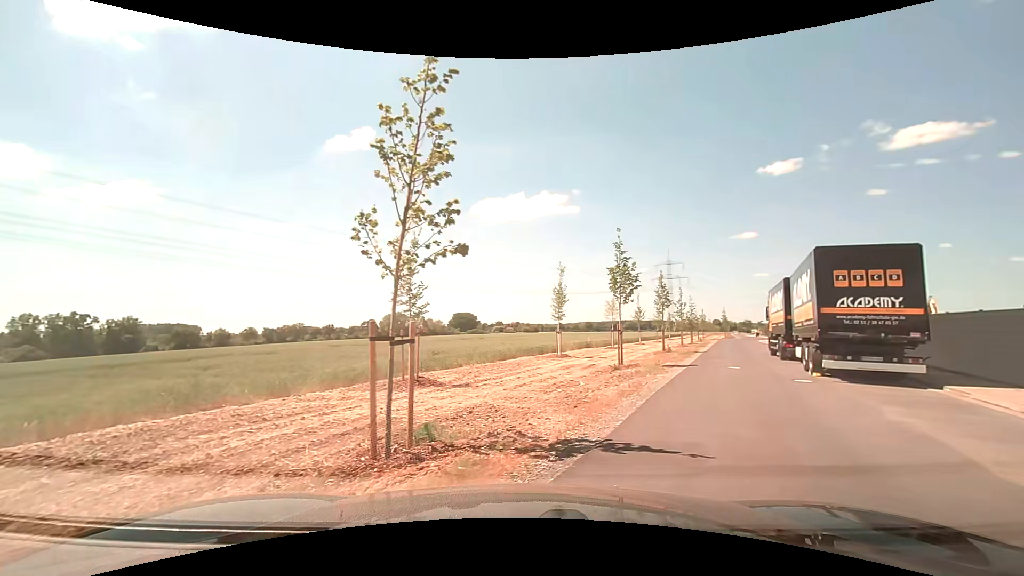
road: residential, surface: asphalt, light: Day
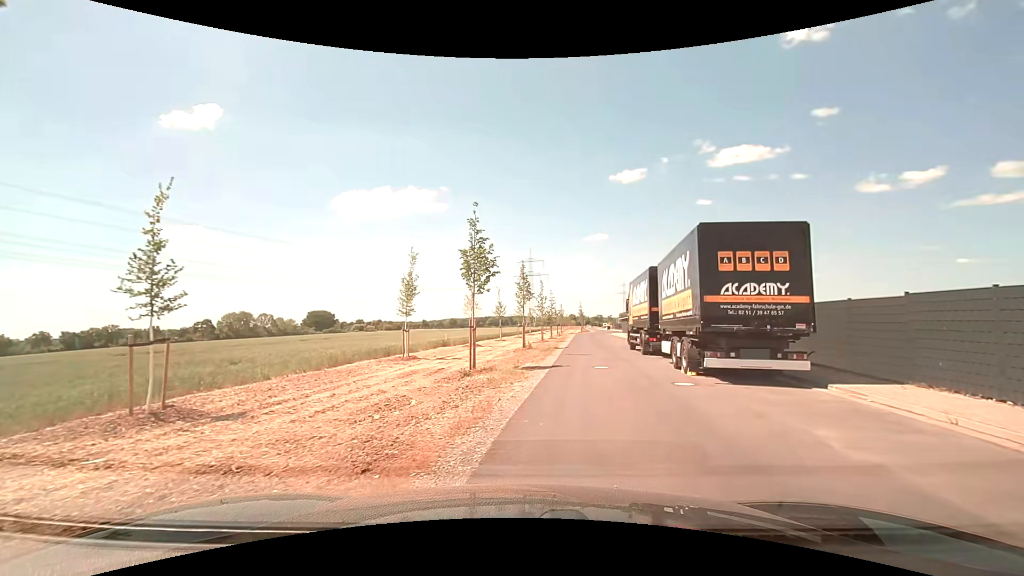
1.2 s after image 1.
(+0.8, +4.3) m; +16°
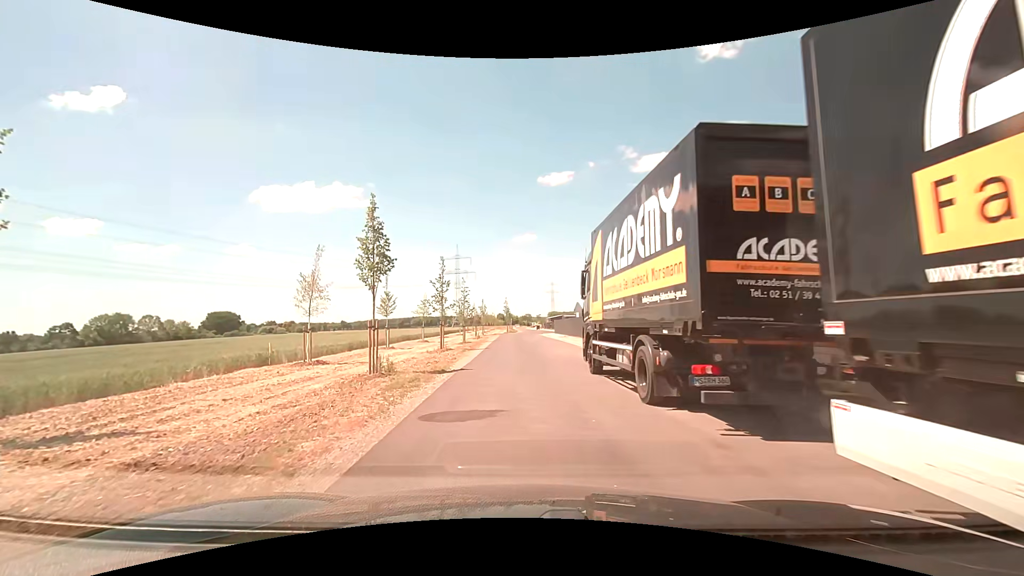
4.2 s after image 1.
(+2.3, +16.5) m; +9°
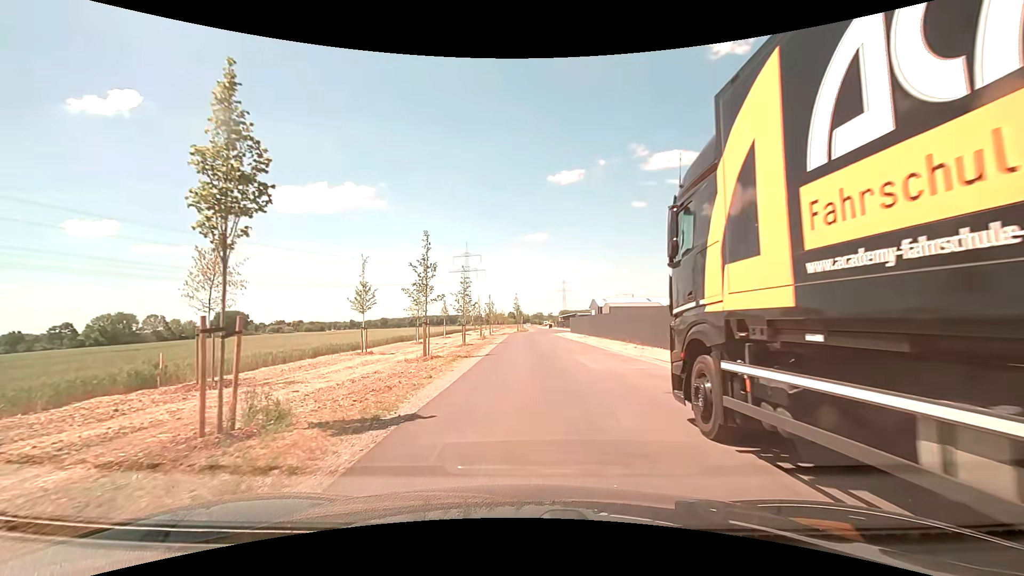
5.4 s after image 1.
(-0.2, +8.4) m; -3°
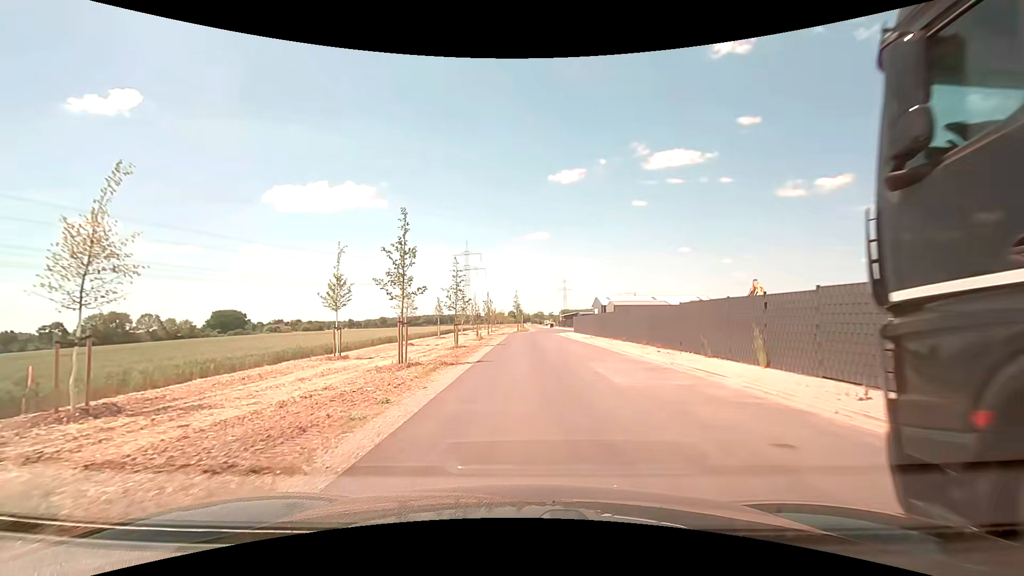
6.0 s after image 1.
(0.0, +4.4) m; 0°
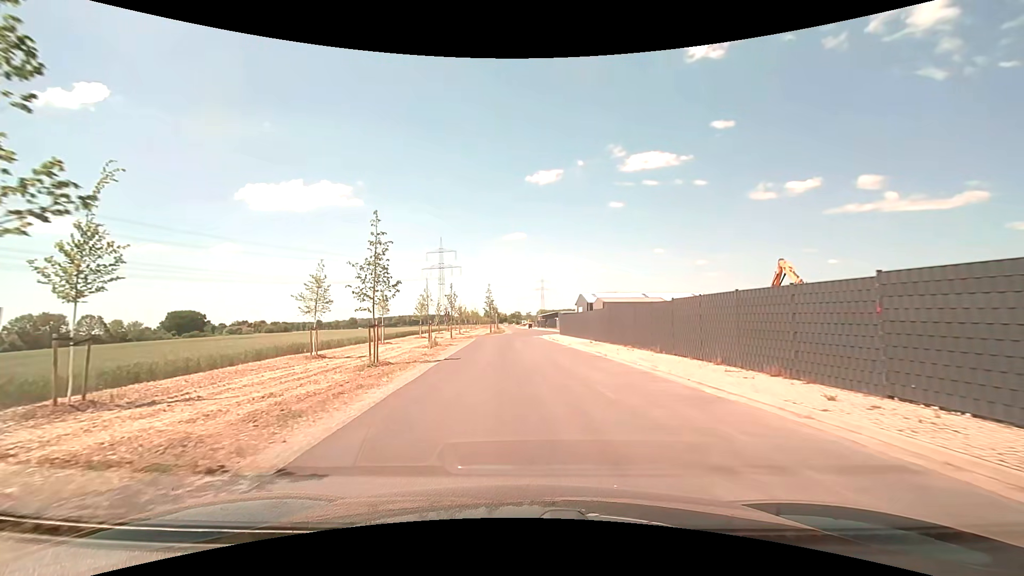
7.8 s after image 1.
(+0.5, +13.7) m; +4°
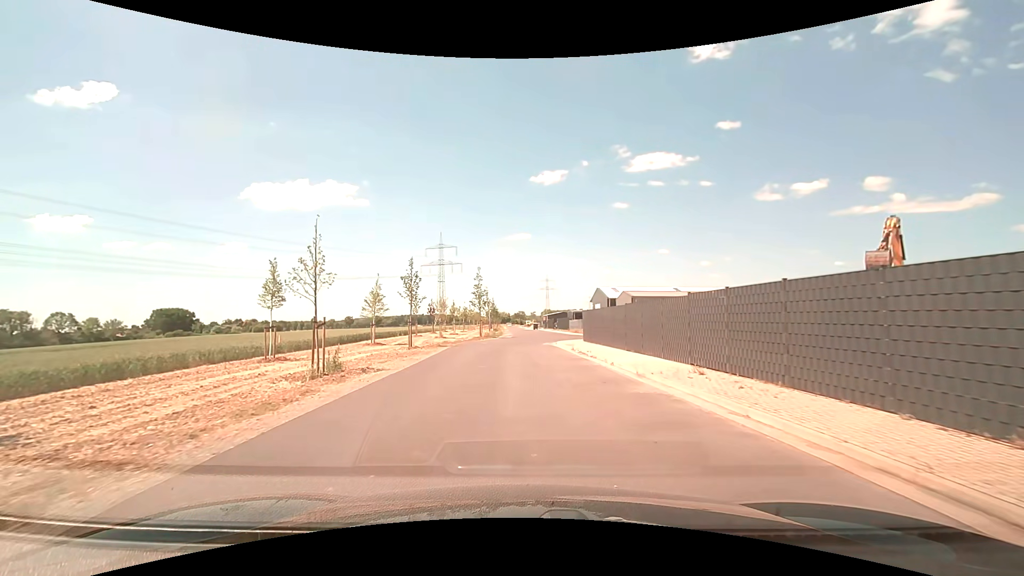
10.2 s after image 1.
(-0.1, +19.0) m; -1°
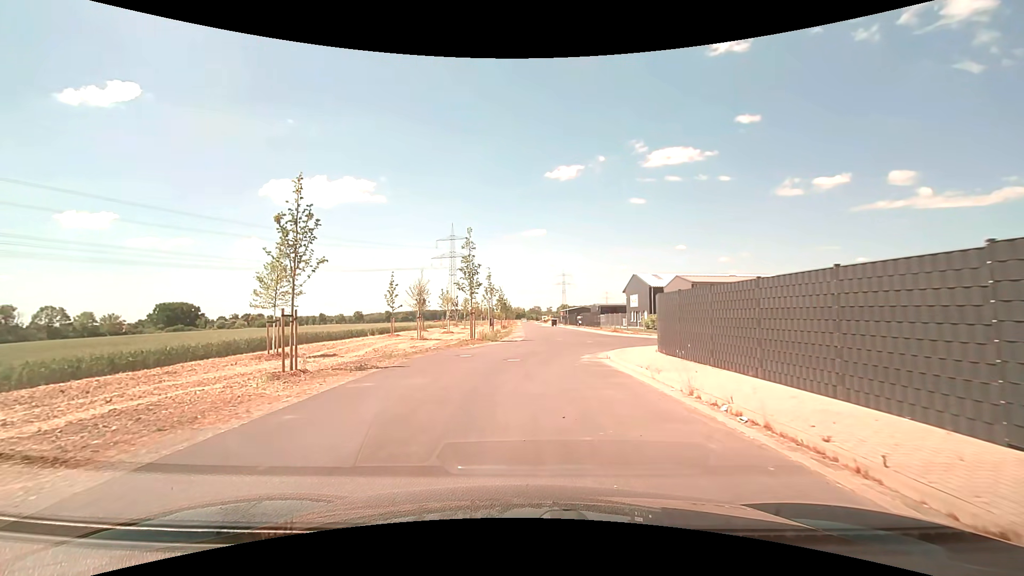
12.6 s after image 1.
(-0.1, +16.7) m; -2°
(0, +10) (0, +20) (+5, +29) (+14, +31) (+24, +32) (+34, +32) (+44, +32) (+54, +32) (+64, +32) (+74, +32) m
